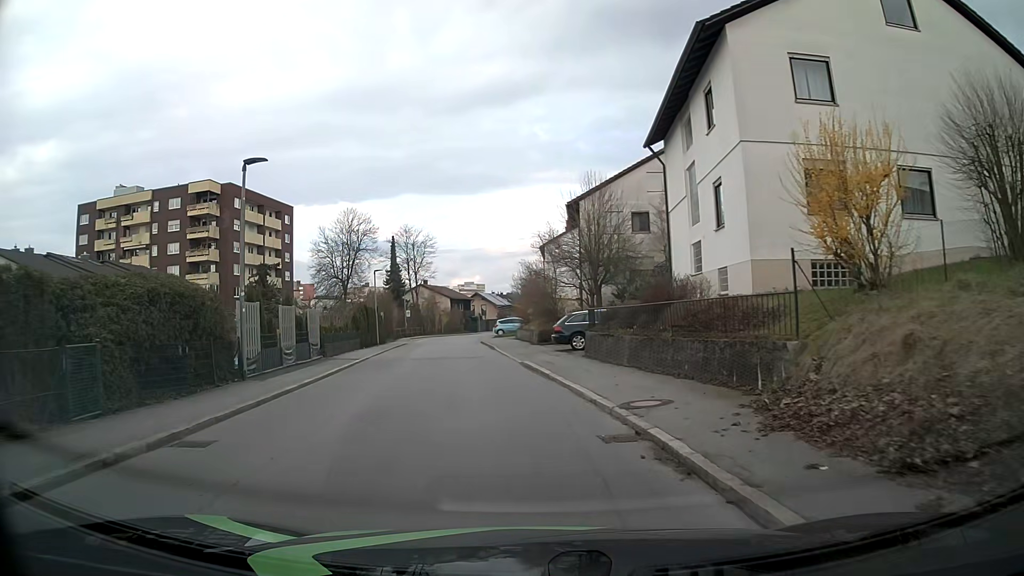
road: residential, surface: asphalt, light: Day
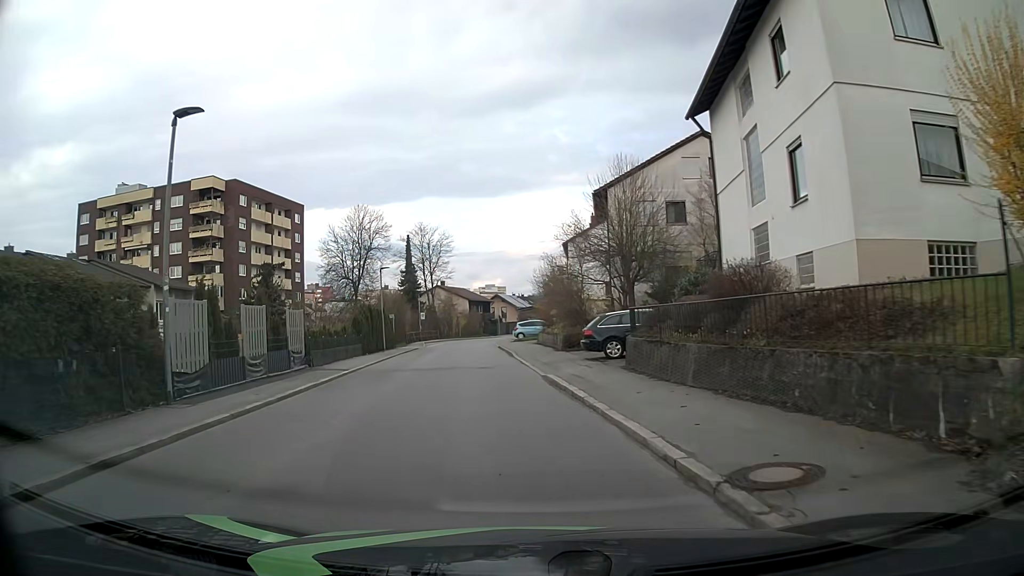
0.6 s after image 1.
(-0.1, +4.5) m; -3°
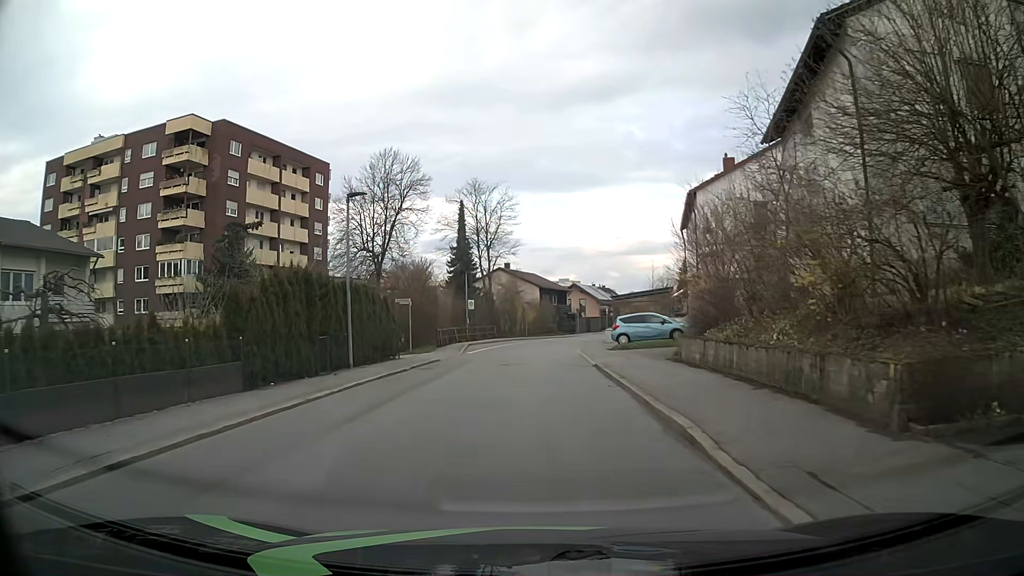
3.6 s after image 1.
(-1.6, +22.3) m; -5°
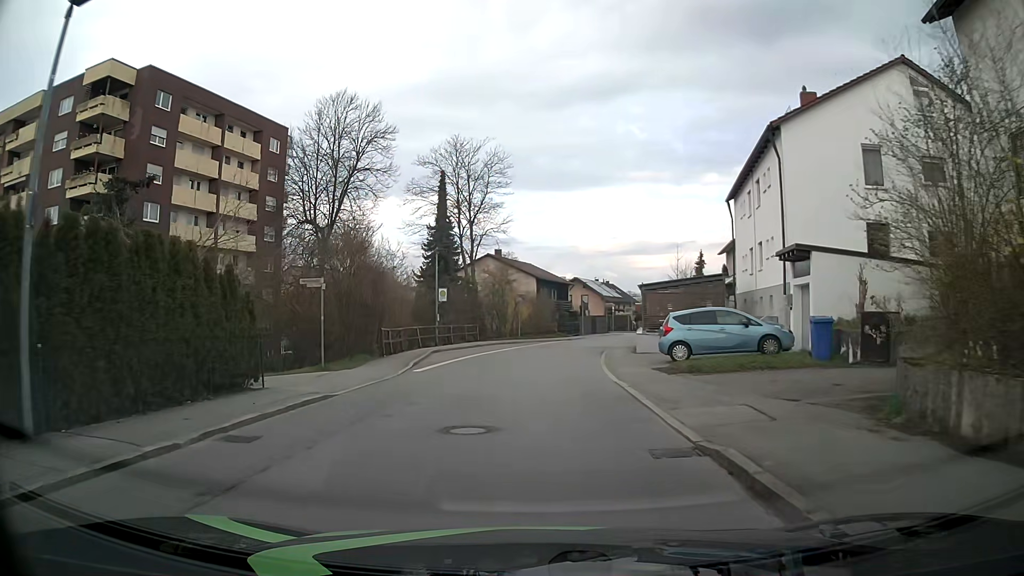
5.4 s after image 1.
(-0.1, +13.6) m; 0°
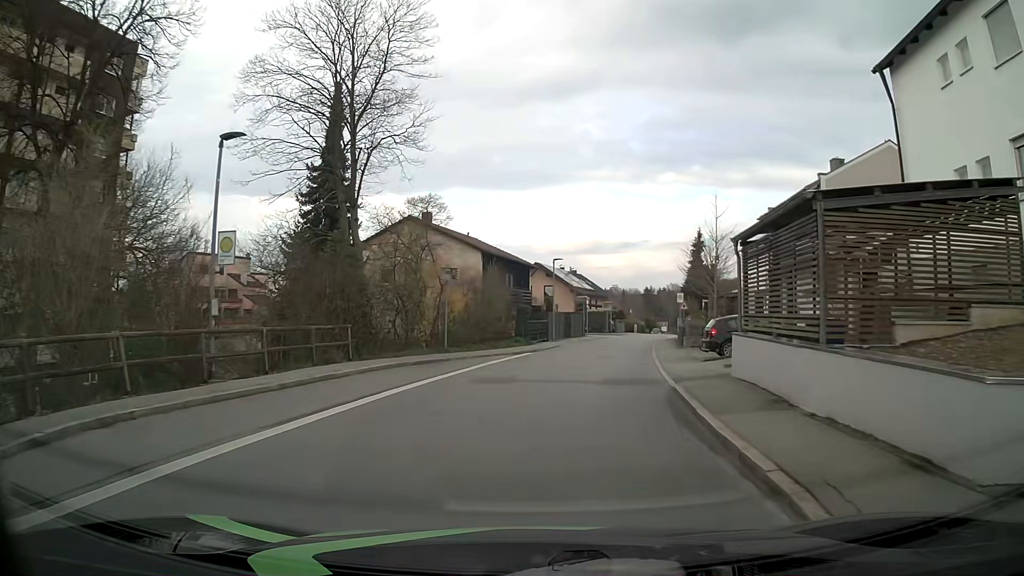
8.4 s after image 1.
(+0.3, +22.6) m; +3°
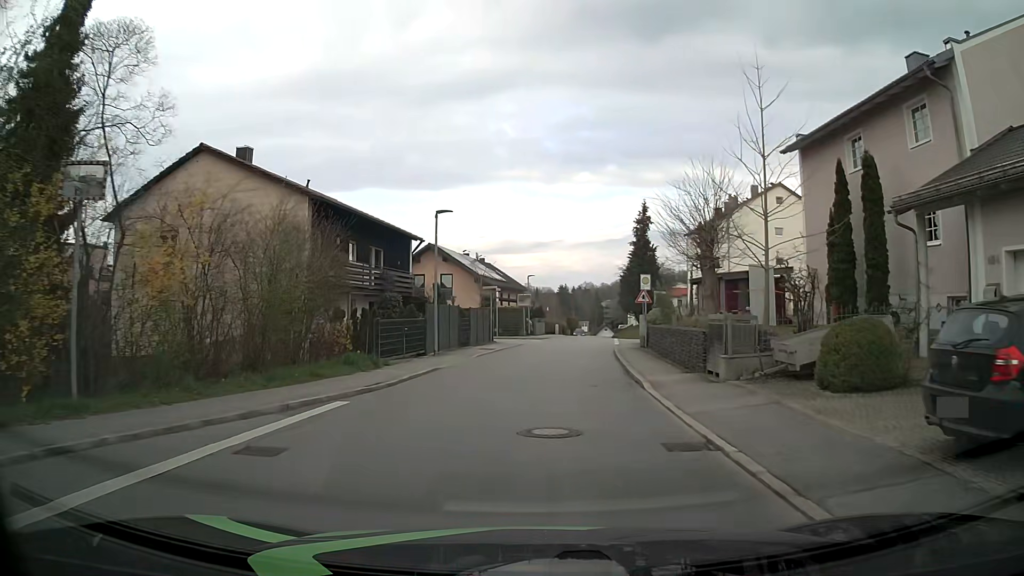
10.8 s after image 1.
(+1.3, +18.0) m; +7°
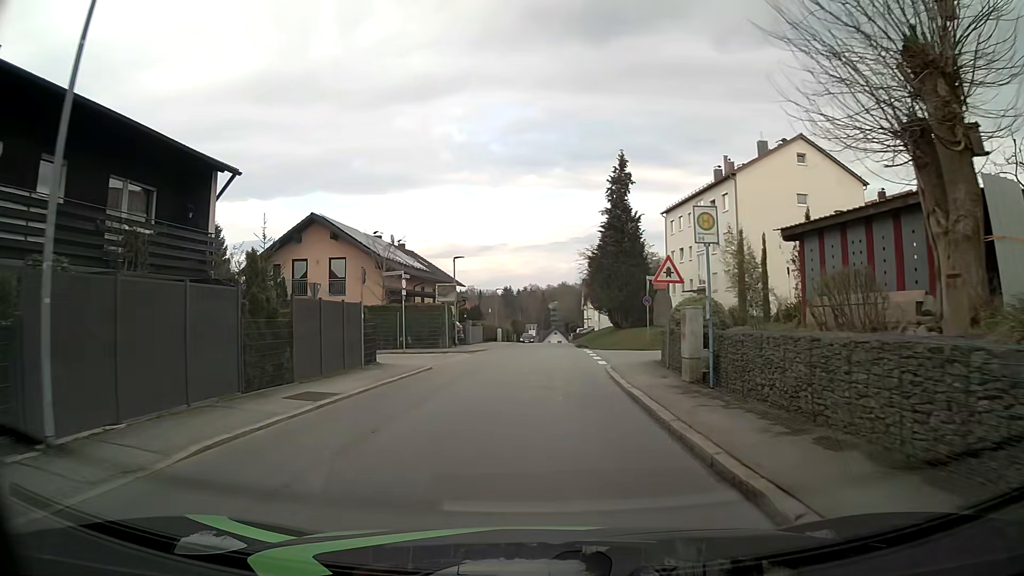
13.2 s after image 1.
(+0.9, +18.0) m; +5°
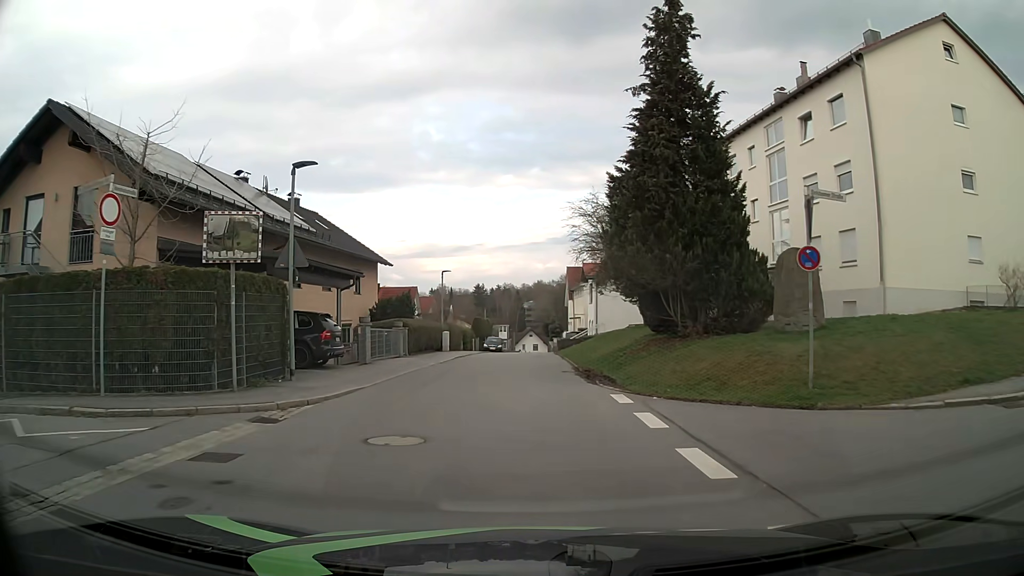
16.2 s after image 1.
(+0.6, +22.4) m; +2°
(0, +10) (0, +20) (0, +30) (0, +40) (-1, +50) (-1, +60) (-1, +70) (-1, +80) (0, +90) (+1, +100) m
